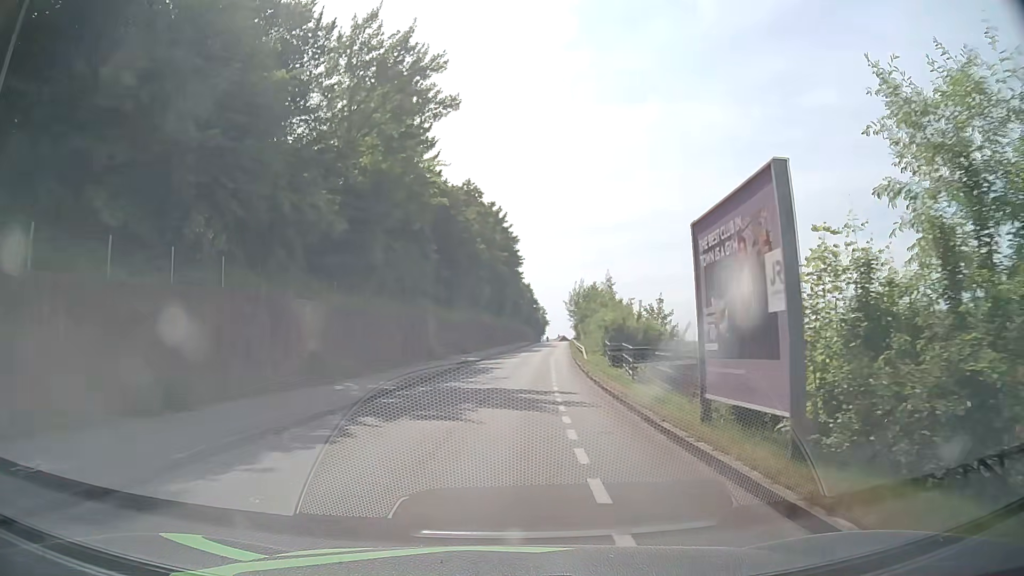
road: residential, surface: asphalt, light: Day
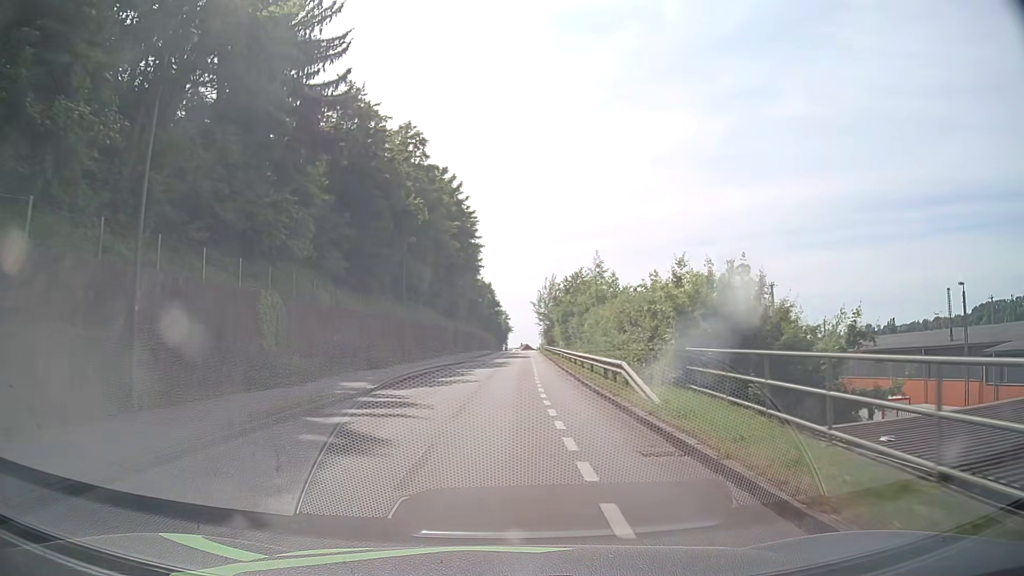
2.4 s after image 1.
(+1.1, +25.8) m; +4°
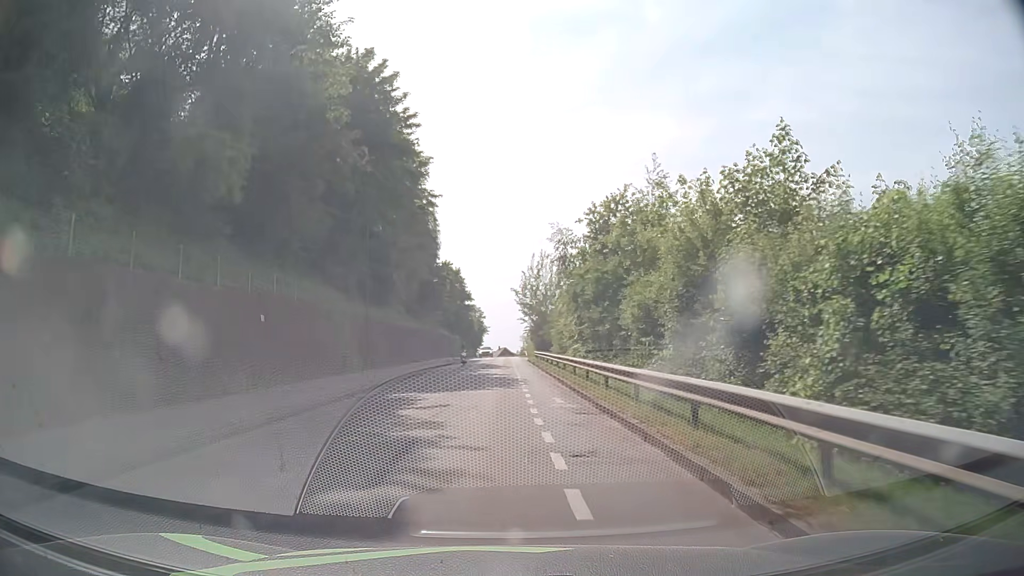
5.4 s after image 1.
(+0.9, +36.0) m; +2°
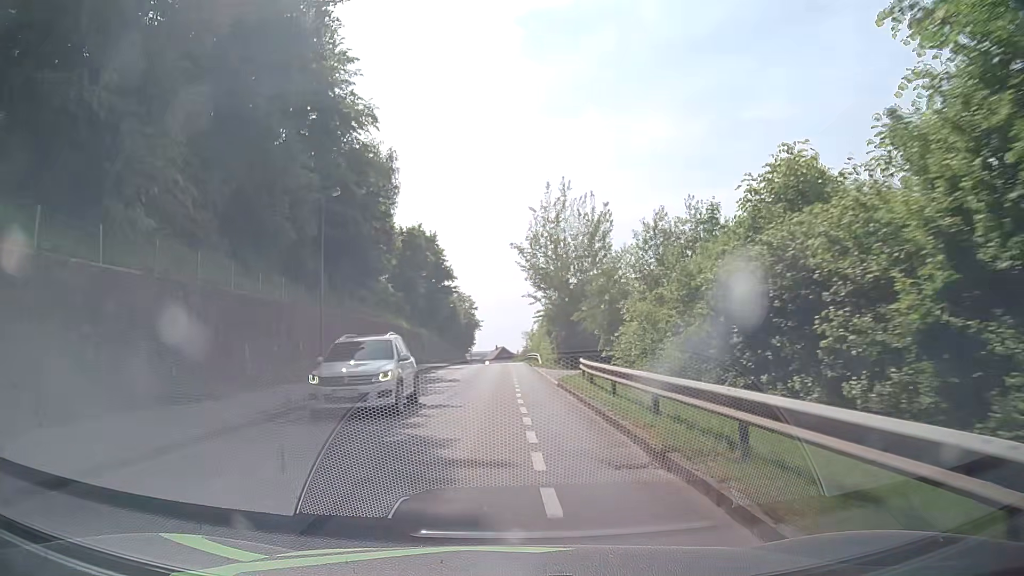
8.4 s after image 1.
(+0.3, +38.9) m; +1°
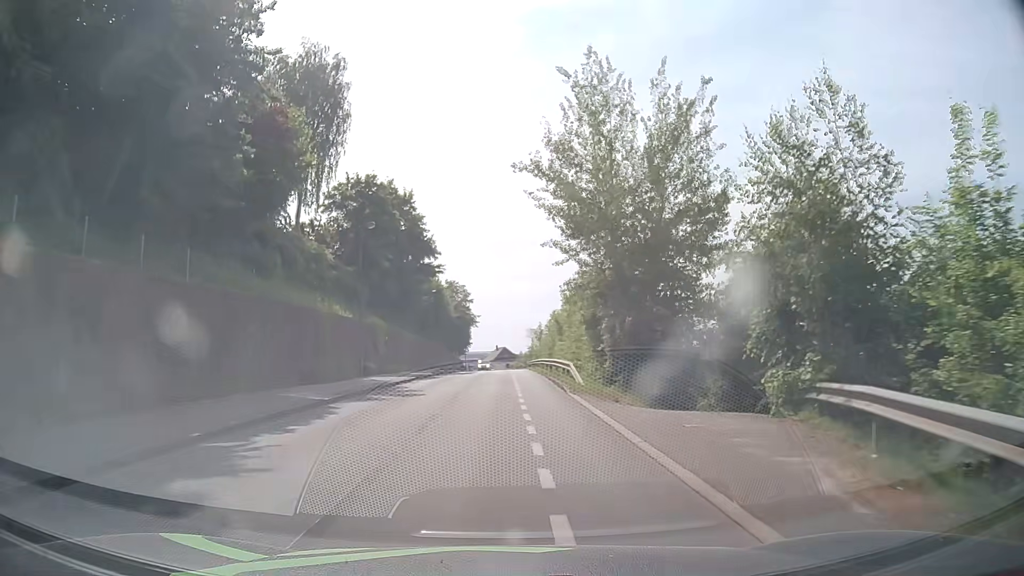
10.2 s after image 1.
(0.0, +23.5) m; 0°
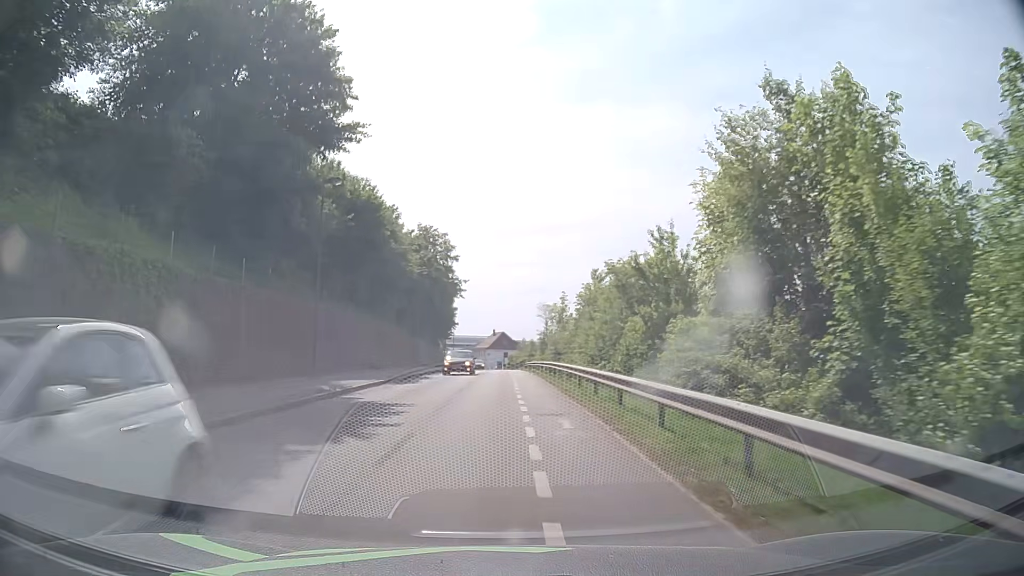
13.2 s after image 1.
(0.0, +39.0) m; 0°
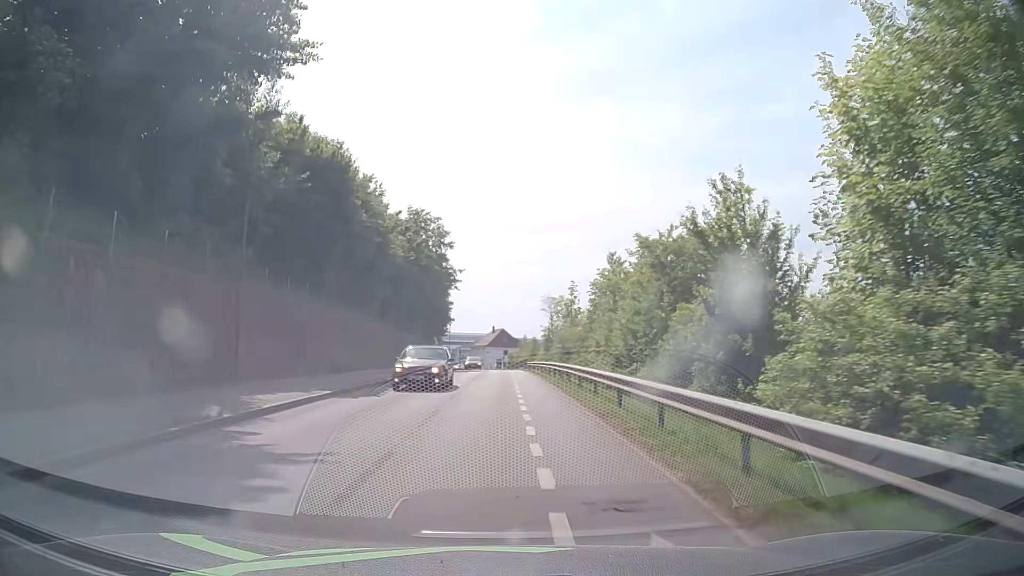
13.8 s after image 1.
(0.0, +7.9) m; 0°
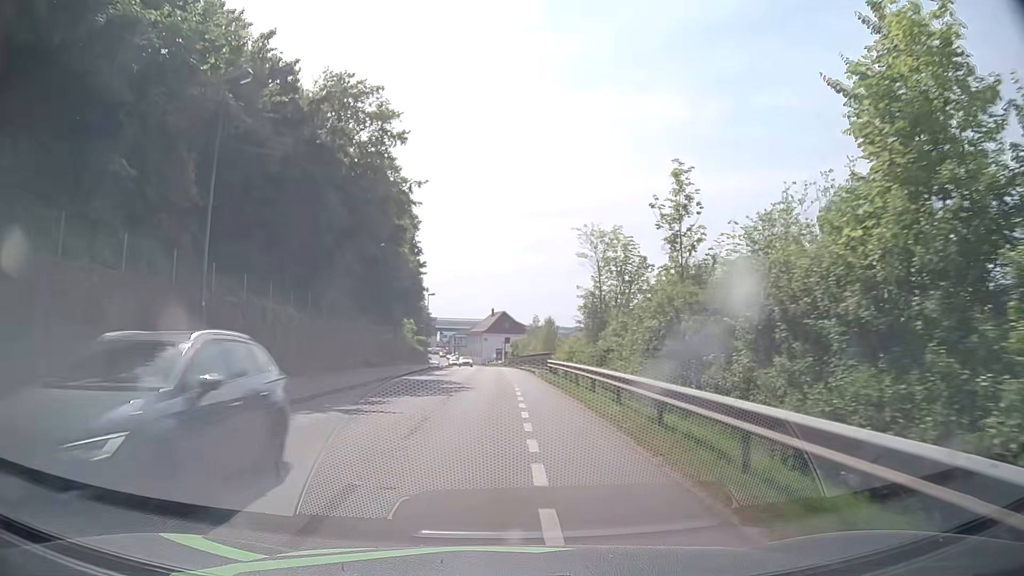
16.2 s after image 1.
(+0.1, +32.1) m; 0°
(0, +10) (0, +20) (0, +30) (0, +40) (0, +50) (0, +60) (-1, +70) (-1, +80) (-2, +90) (-3, +100) m
